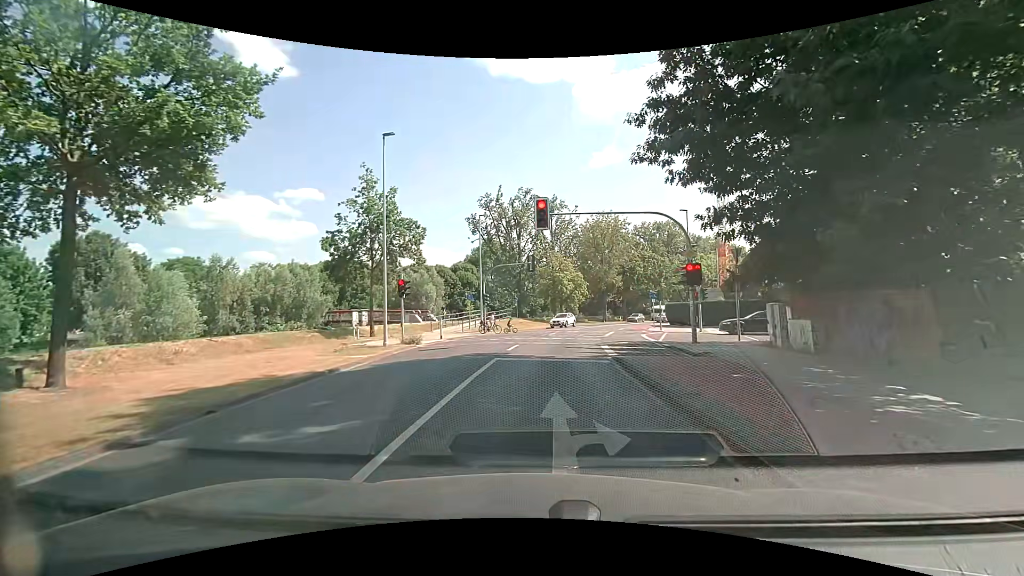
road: secondary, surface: asphalt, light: Day
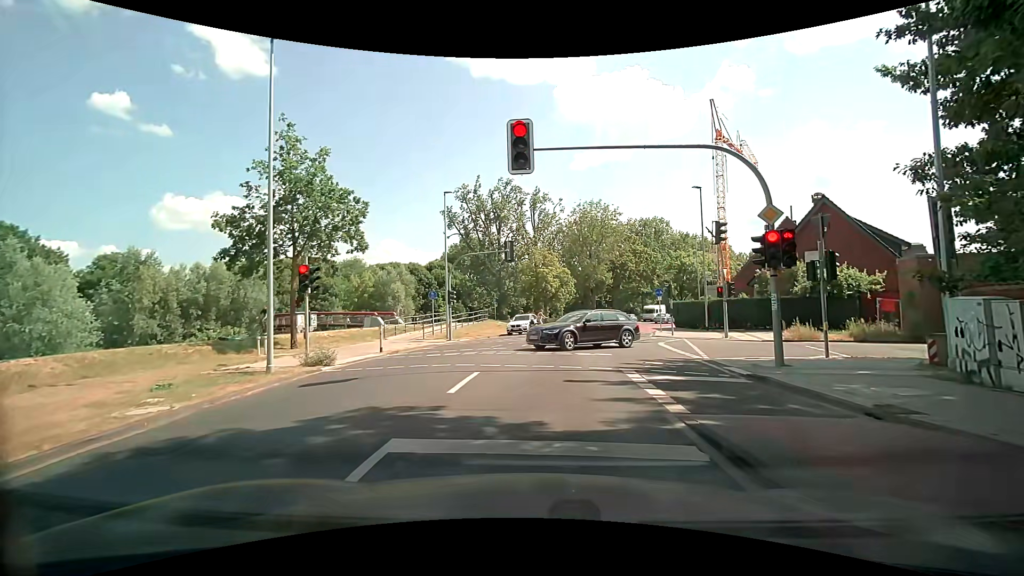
(+0.1, +8.5) m; +1°
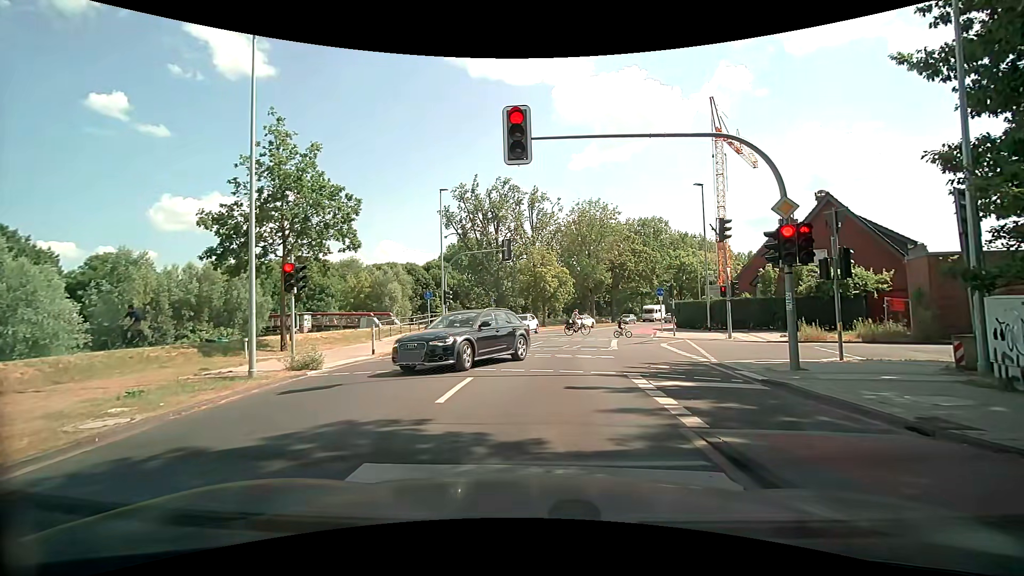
(0.0, +0.8) m; 0°
